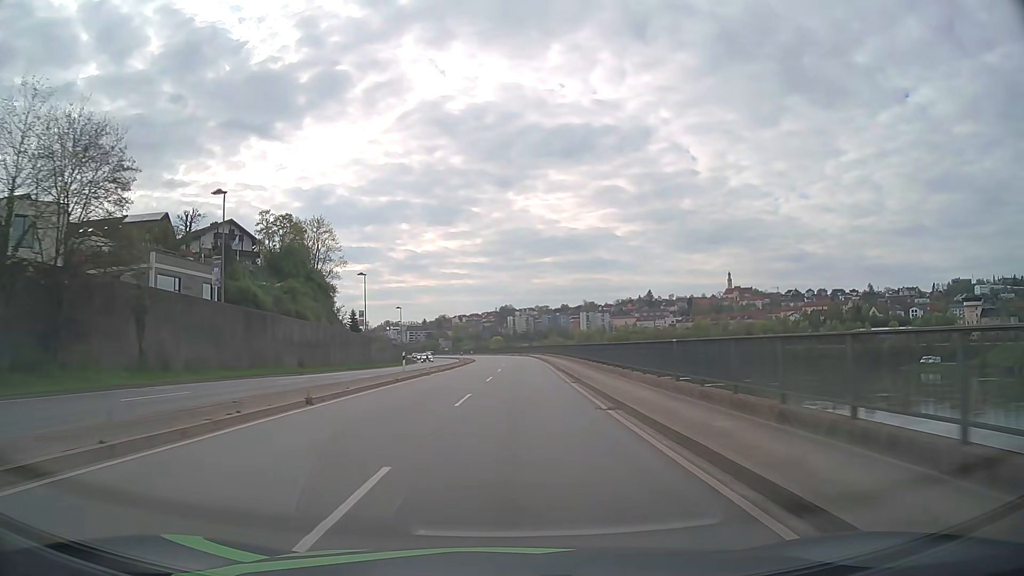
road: primary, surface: asphalt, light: Day
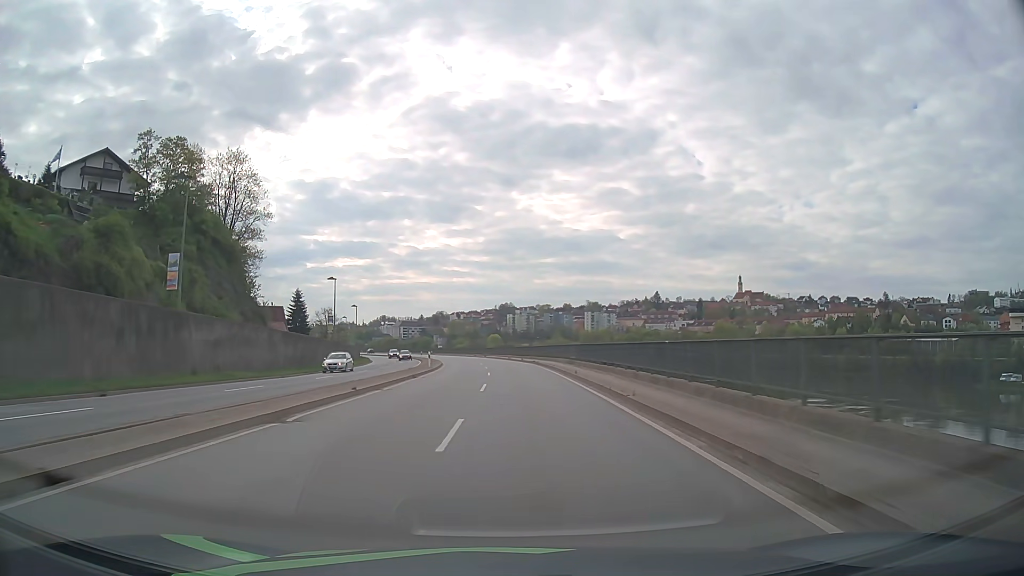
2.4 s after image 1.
(+0.6, +42.9) m; 0°
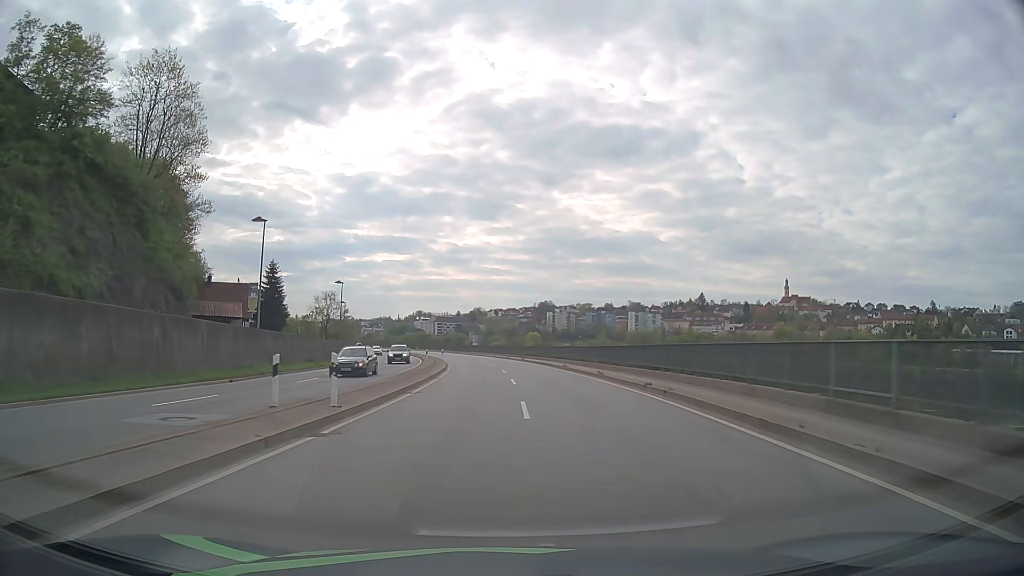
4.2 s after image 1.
(-0.9, +32.2) m; -3°
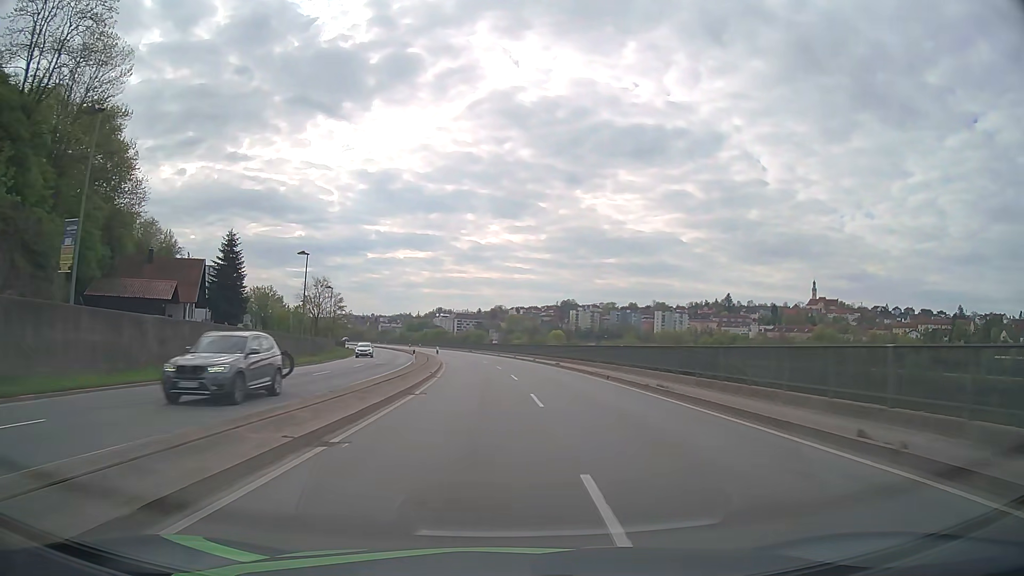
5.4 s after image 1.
(-0.3, +21.5) m; -2°
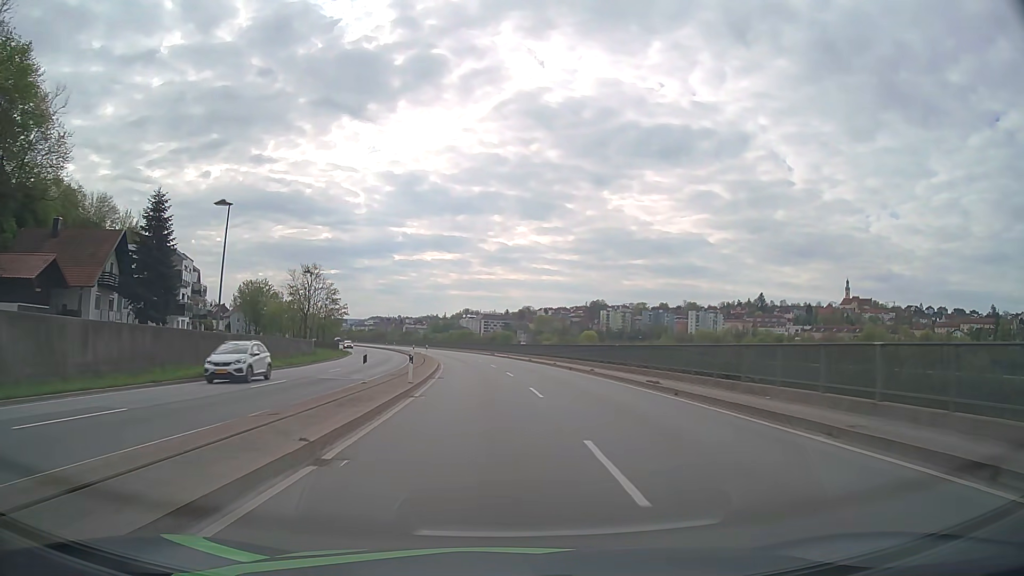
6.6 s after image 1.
(-0.4, +21.6) m; -2°
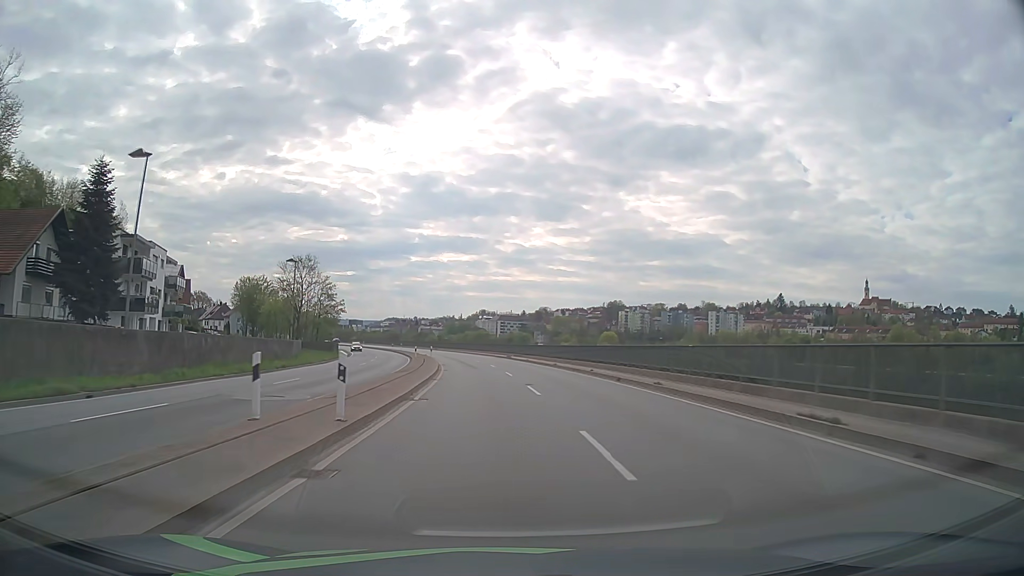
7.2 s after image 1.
(-0.1, +10.8) m; -1°
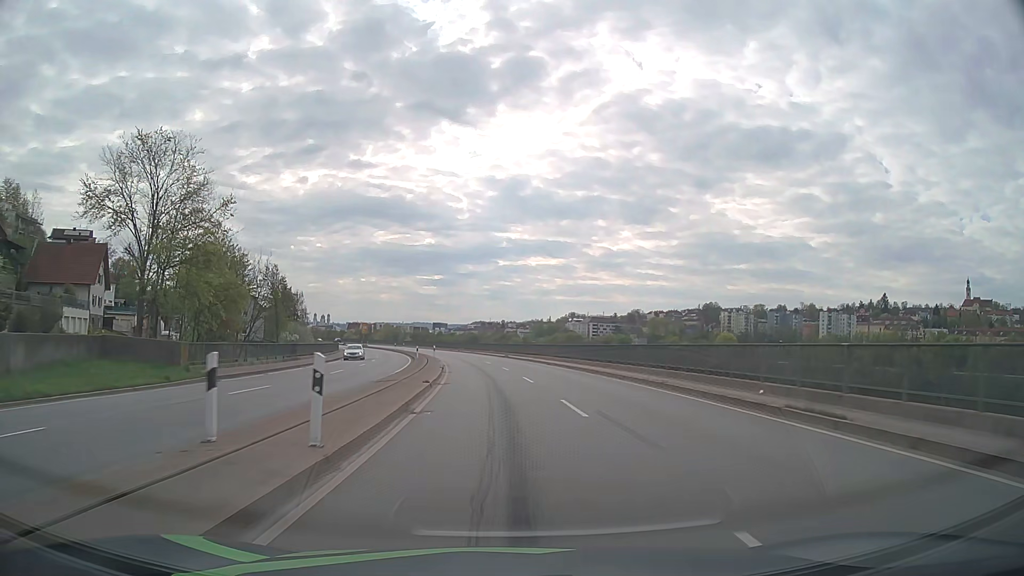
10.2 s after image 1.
(-3.5, +53.9) m; -8°
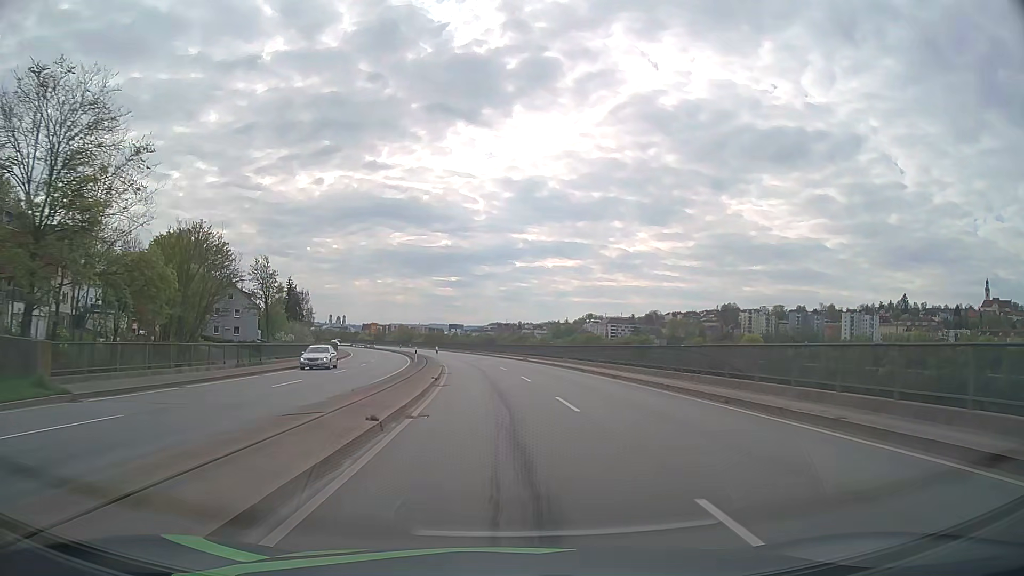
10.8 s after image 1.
(-0.1, +10.8) m; -1°
(0, +10) (0, +20) (-1, +30) (-2, +40) (-3, +50) (-4, +60) (-6, +70) (-8, +80) (-10, +89) (-12, +99) m
